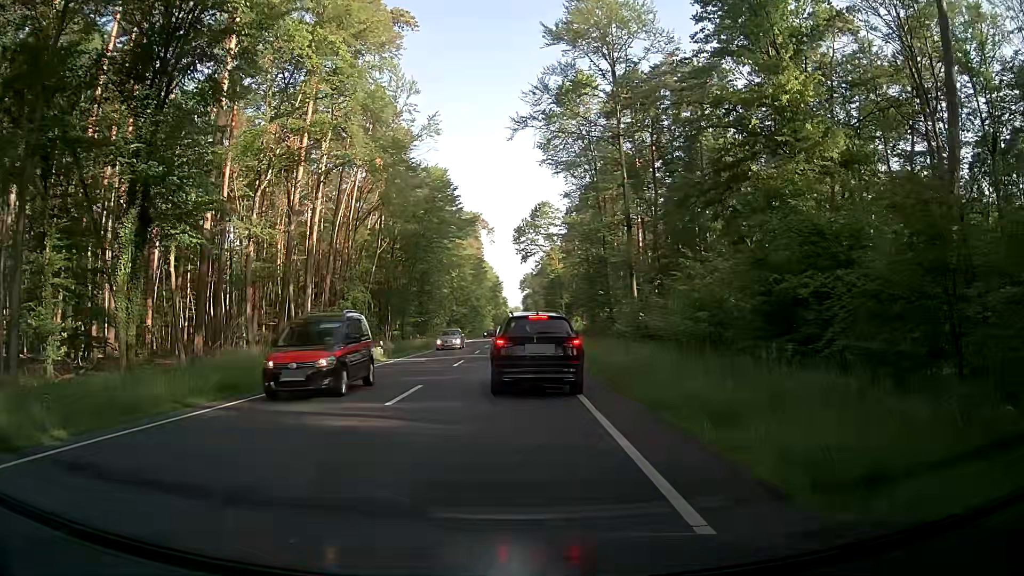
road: primary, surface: asphalt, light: Day
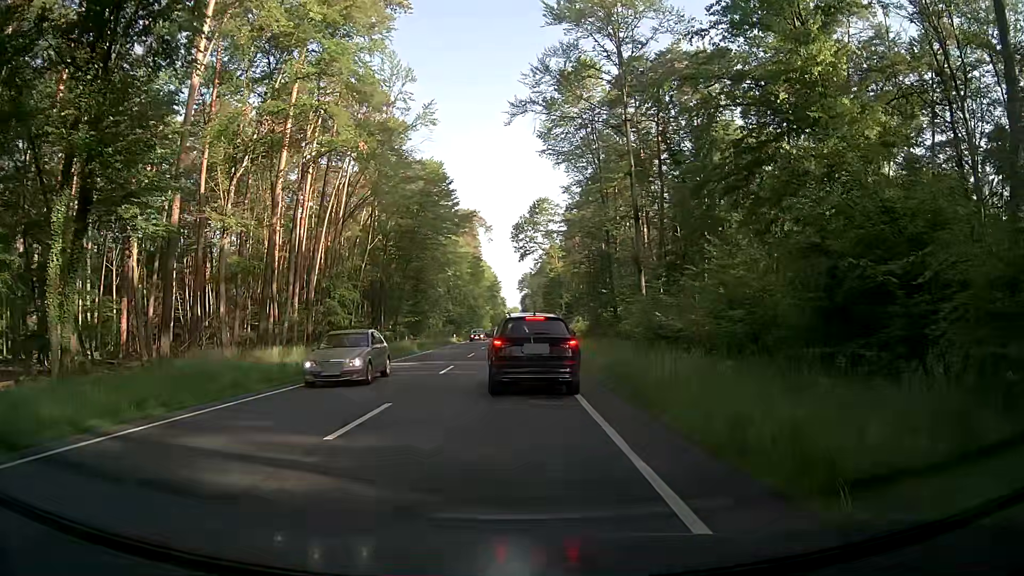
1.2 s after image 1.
(0.0, +3.8) m; 0°
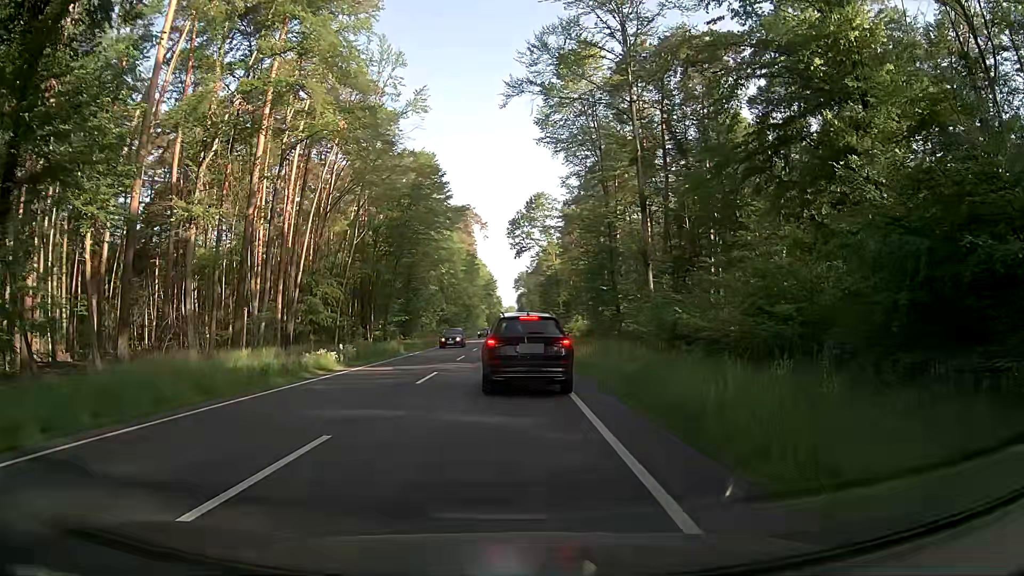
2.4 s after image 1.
(0.0, +3.8) m; 0°
